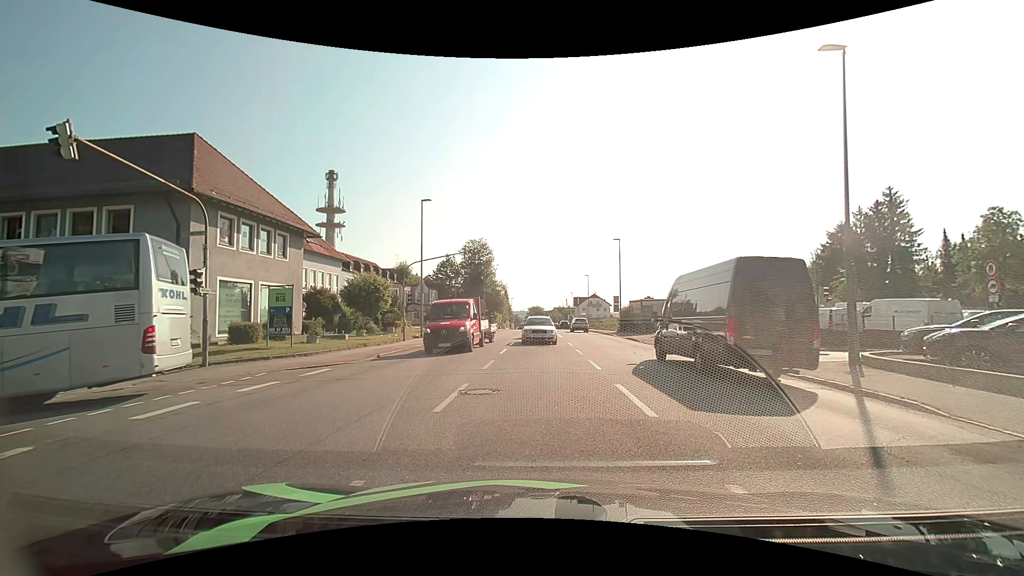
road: tertiary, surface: asphalt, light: Day
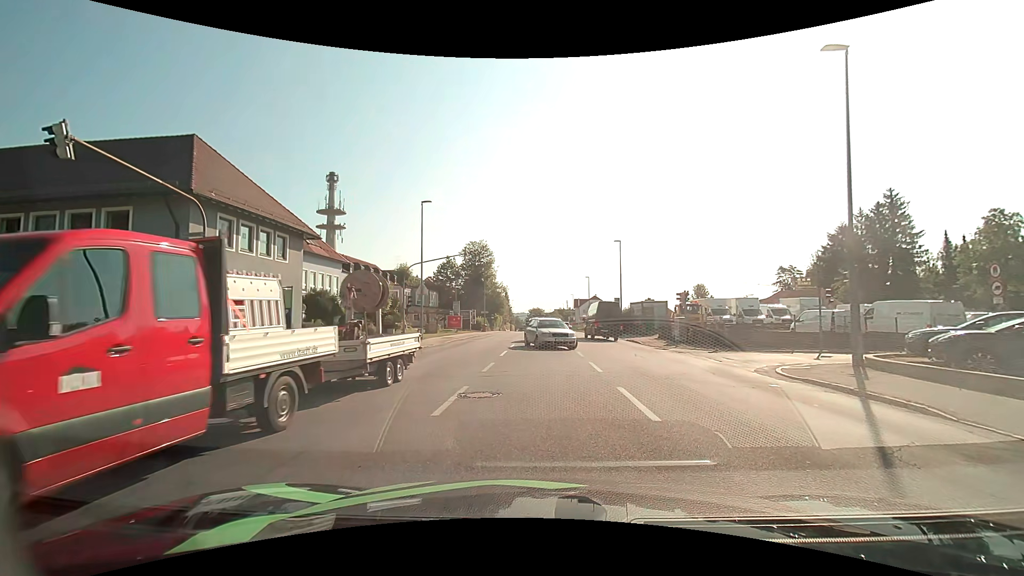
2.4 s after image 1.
(0.0, +0.1) m; 0°
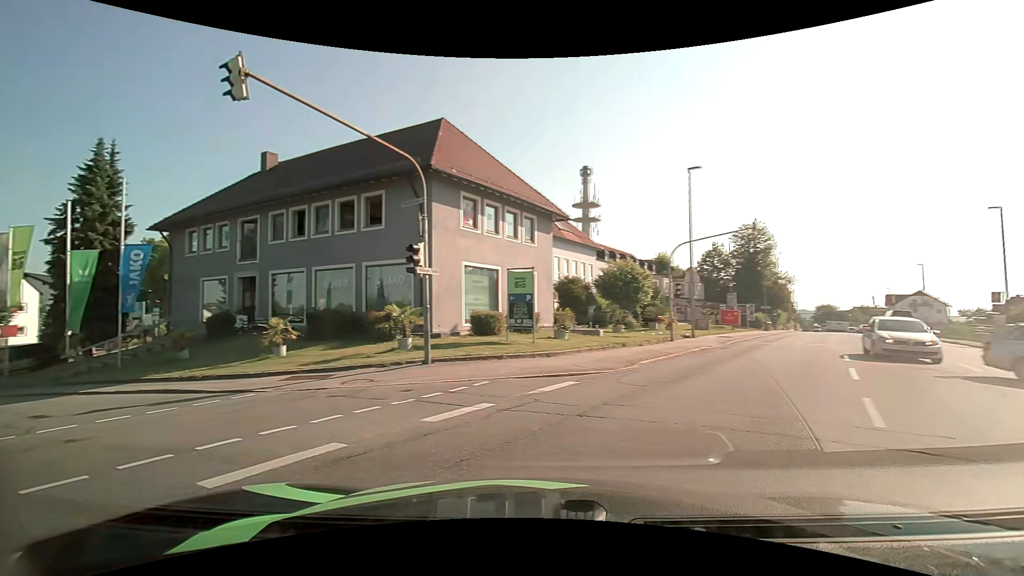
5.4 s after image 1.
(-1.1, +6.1) m; -28°
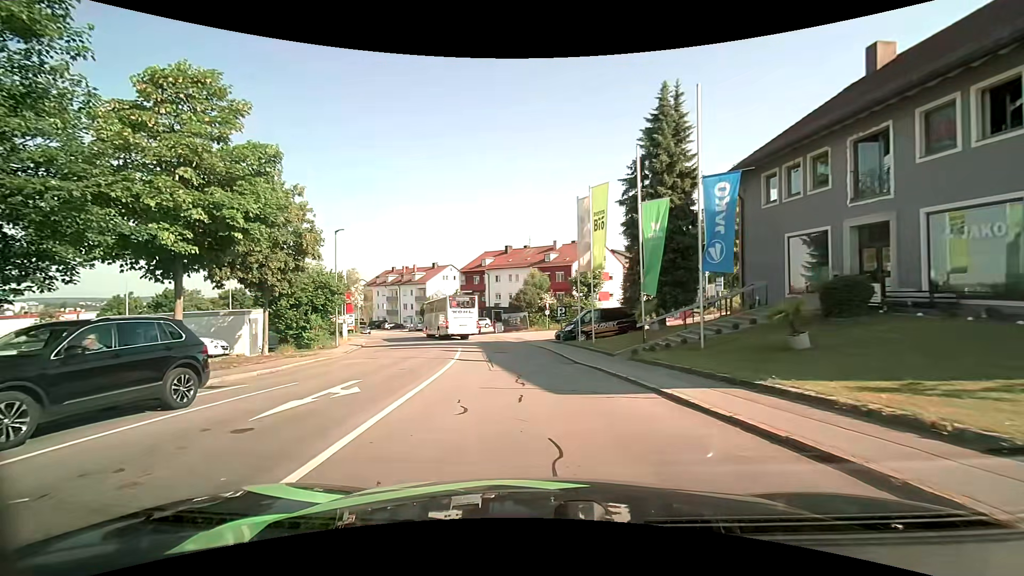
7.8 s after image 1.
(-6.1, +8.8) m; -57°
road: residential
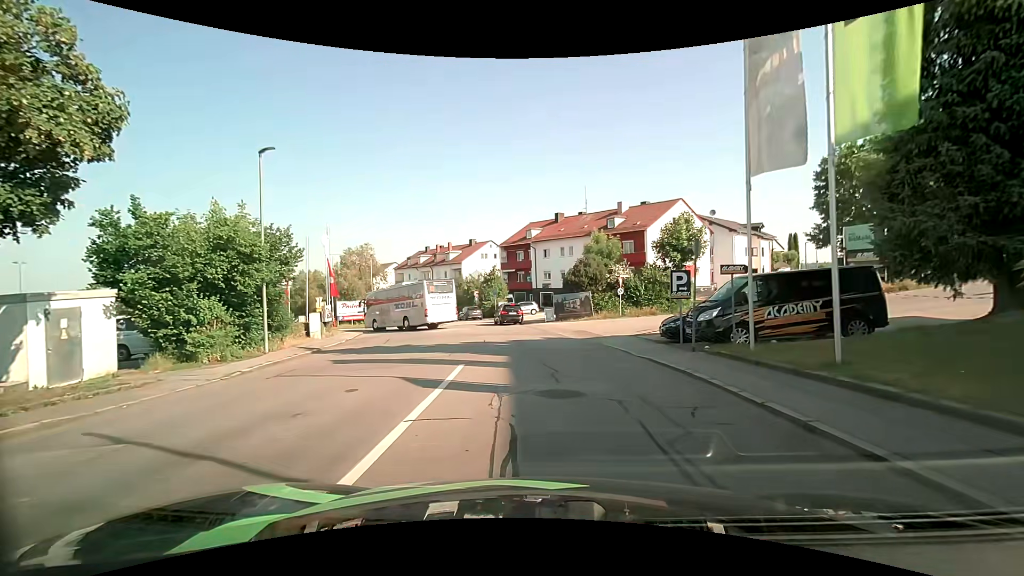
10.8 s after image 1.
(-1.1, +15.8) m; -5°
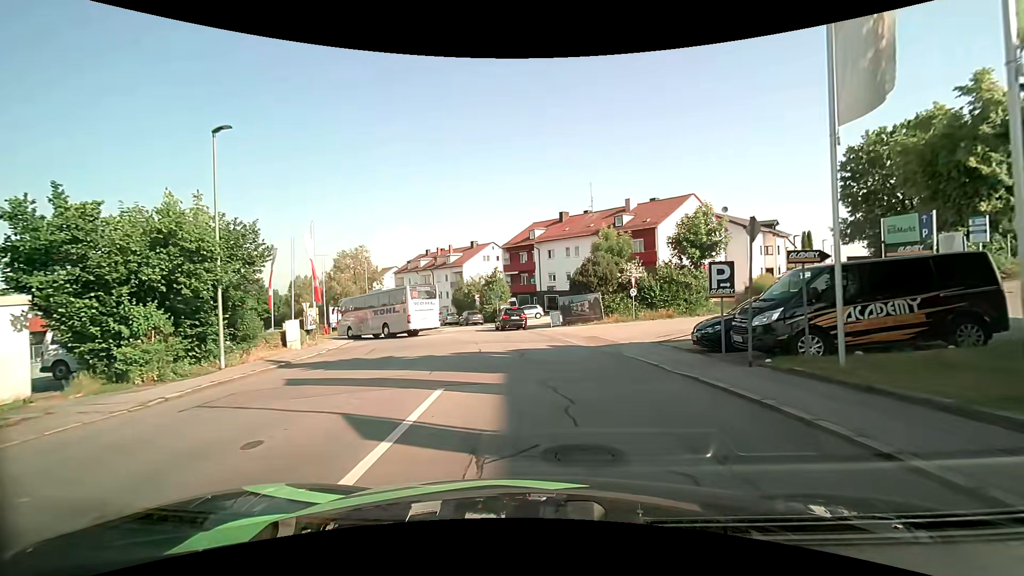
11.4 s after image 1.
(0.0, +3.1) m; 0°
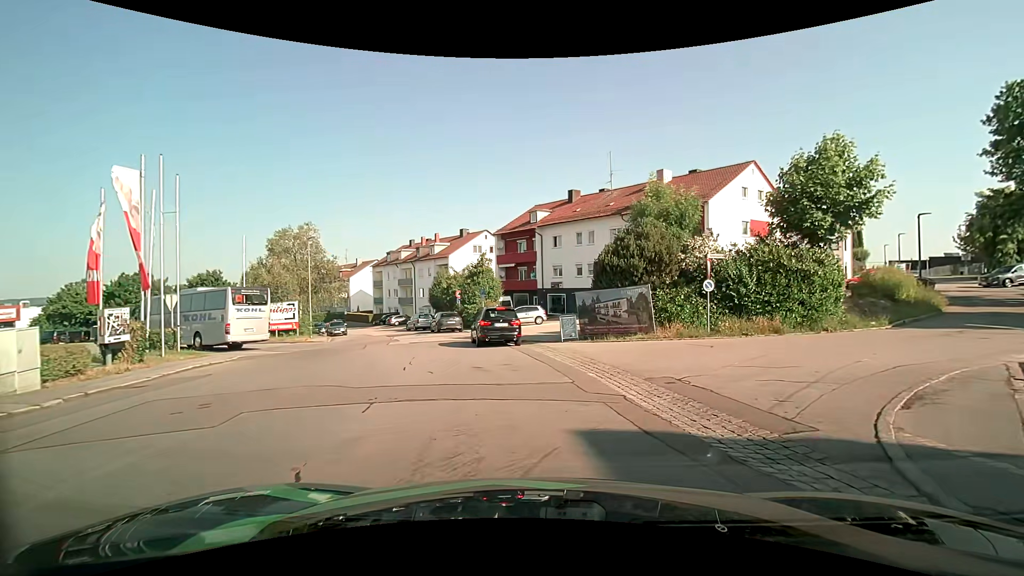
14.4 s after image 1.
(-0.4, +13.6) m; 0°
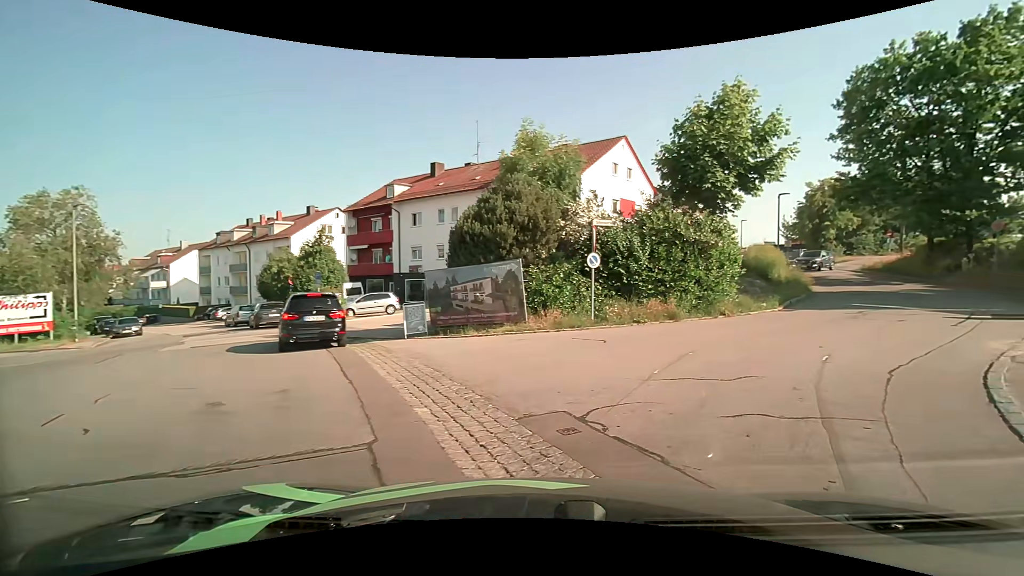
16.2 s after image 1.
(+0.4, +5.2) m; +15°
